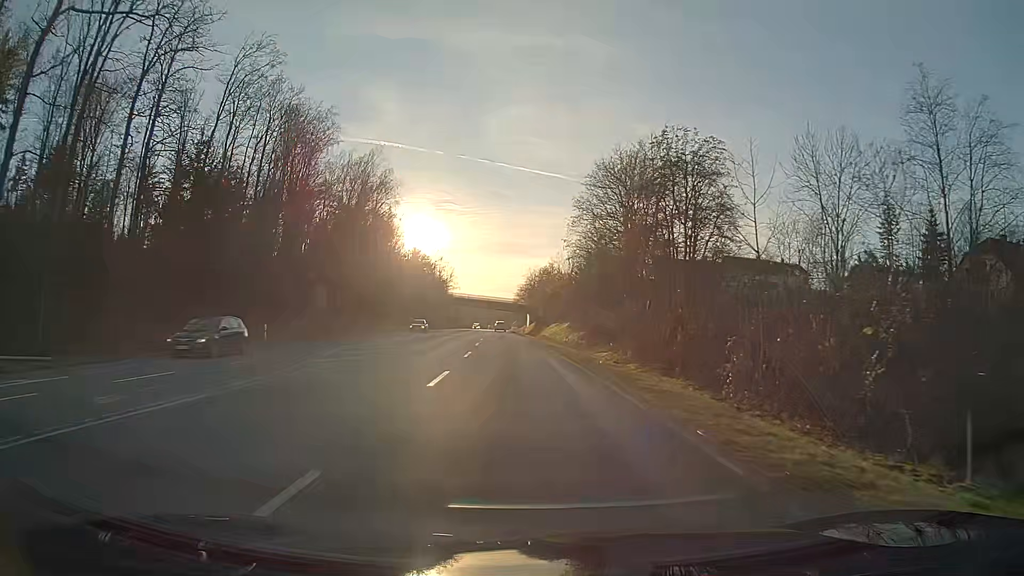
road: secondary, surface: asphalt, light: Day
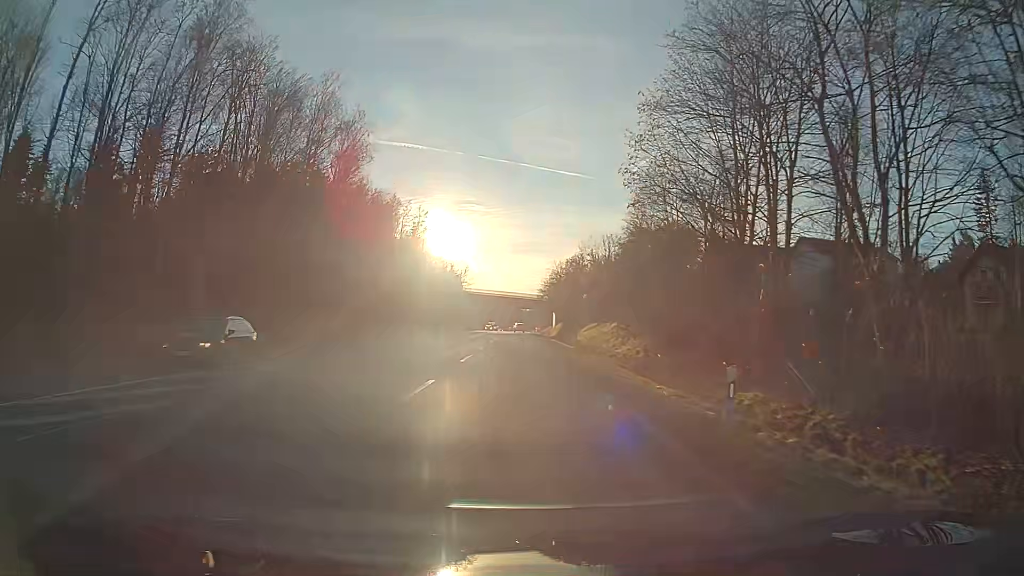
(-0.5, +26.6) m; -2°
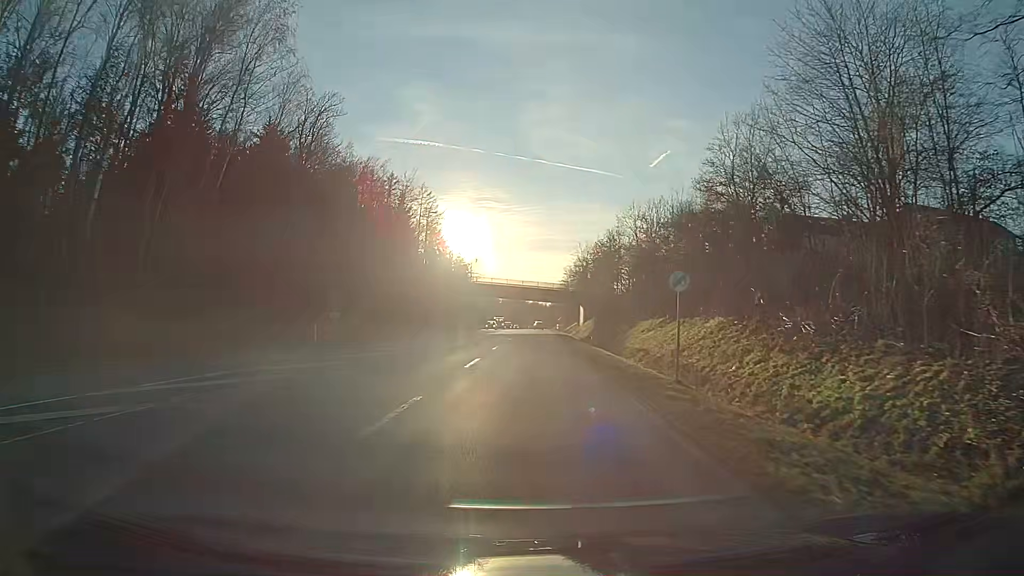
(-0.3, +26.9) m; -1°
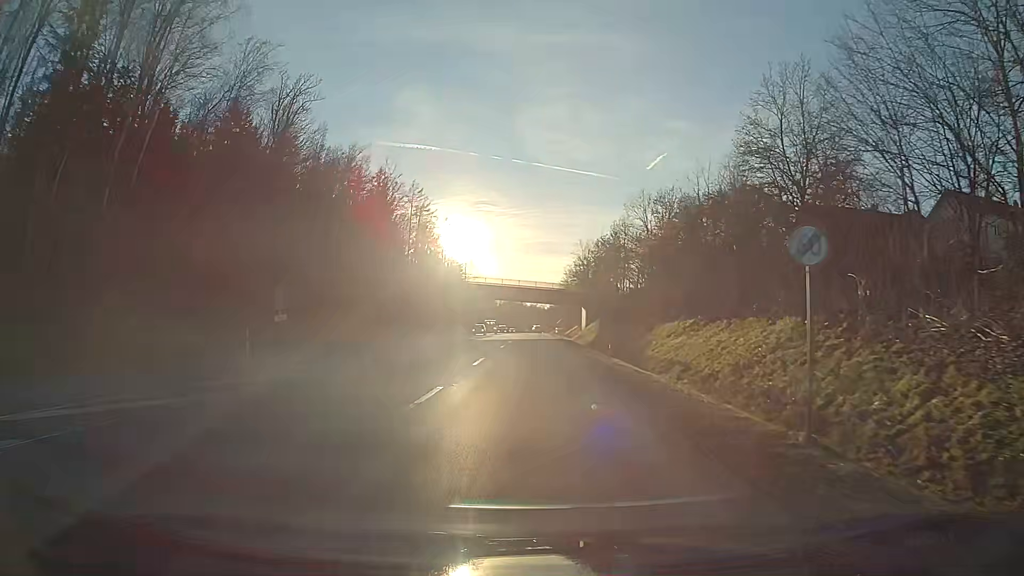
(0.0, +9.2) m; 0°
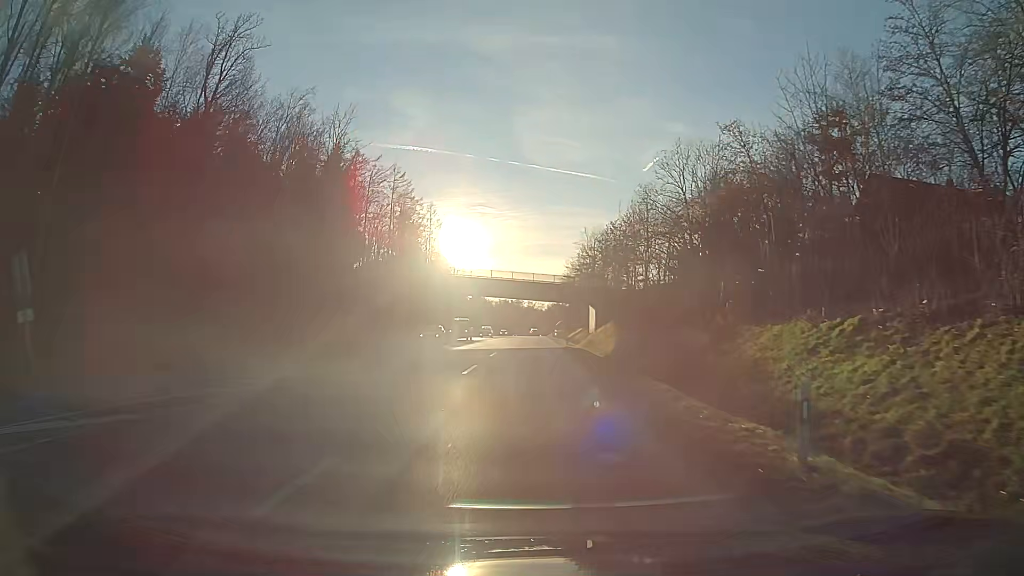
(0.0, +19.3) m; 0°
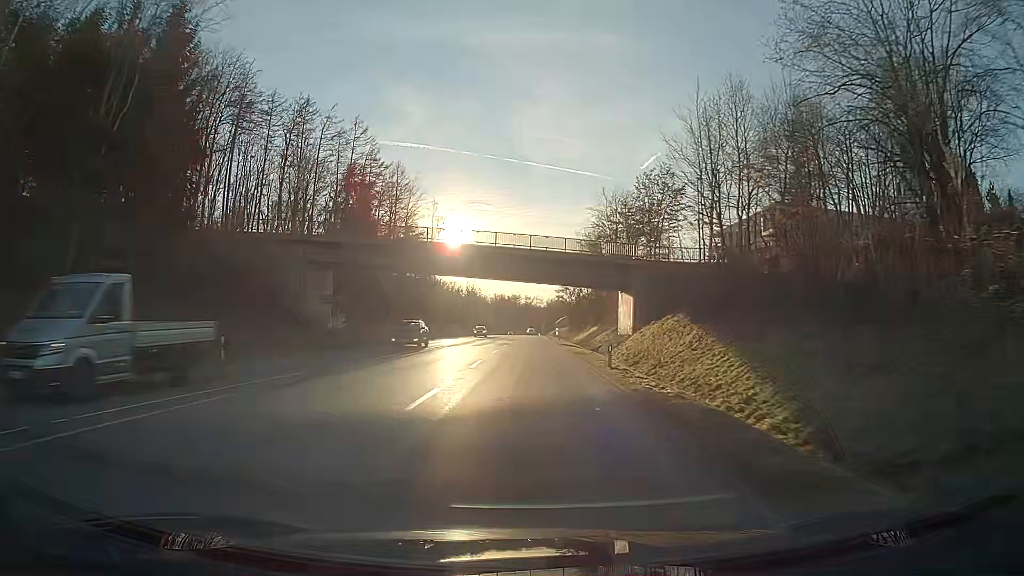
(+0.1, +32.3) m; 0°
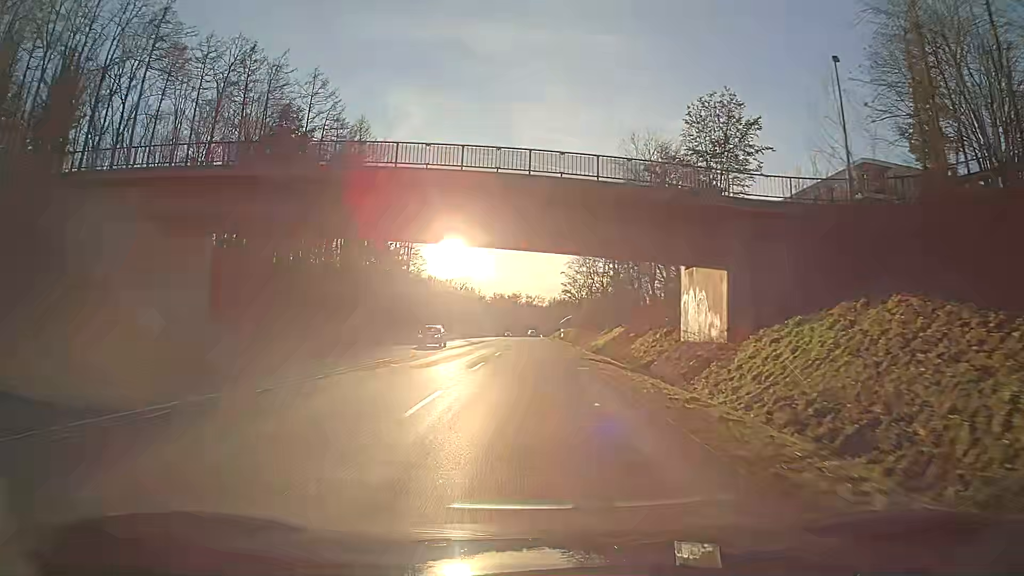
(0.0, +23.8) m; 0°
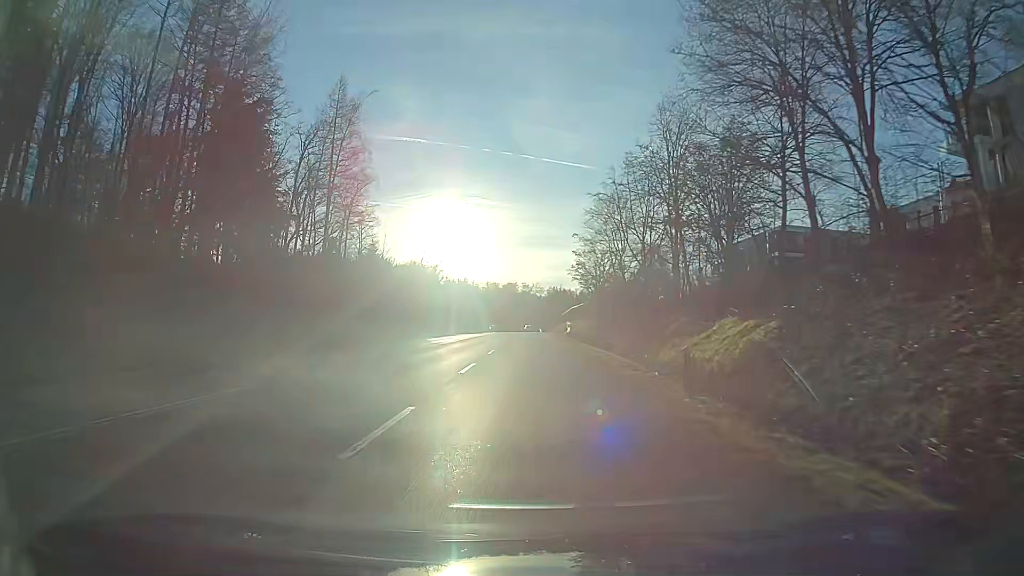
(+0.4, +38.6) m; 0°
